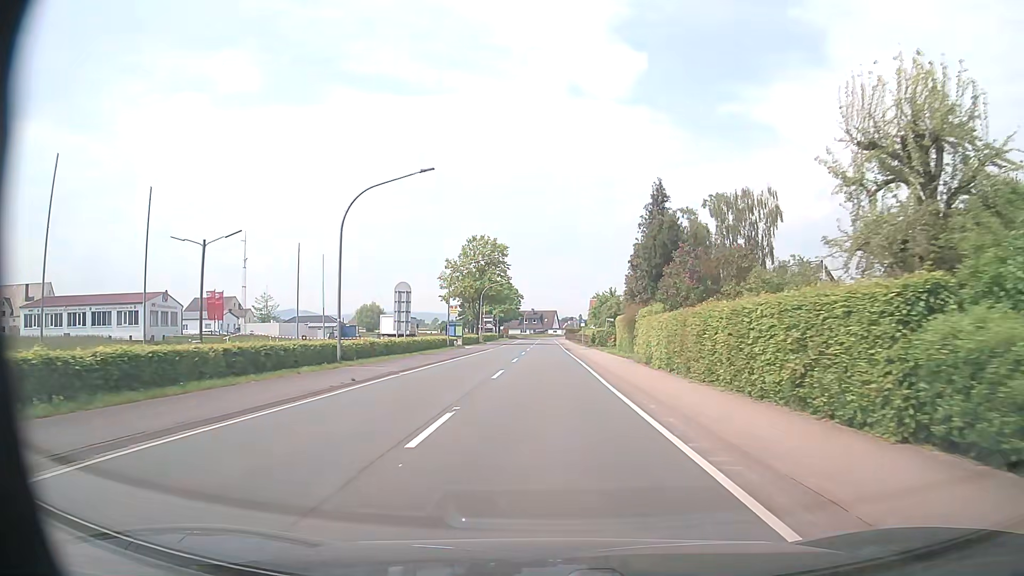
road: primary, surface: asphalt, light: Day
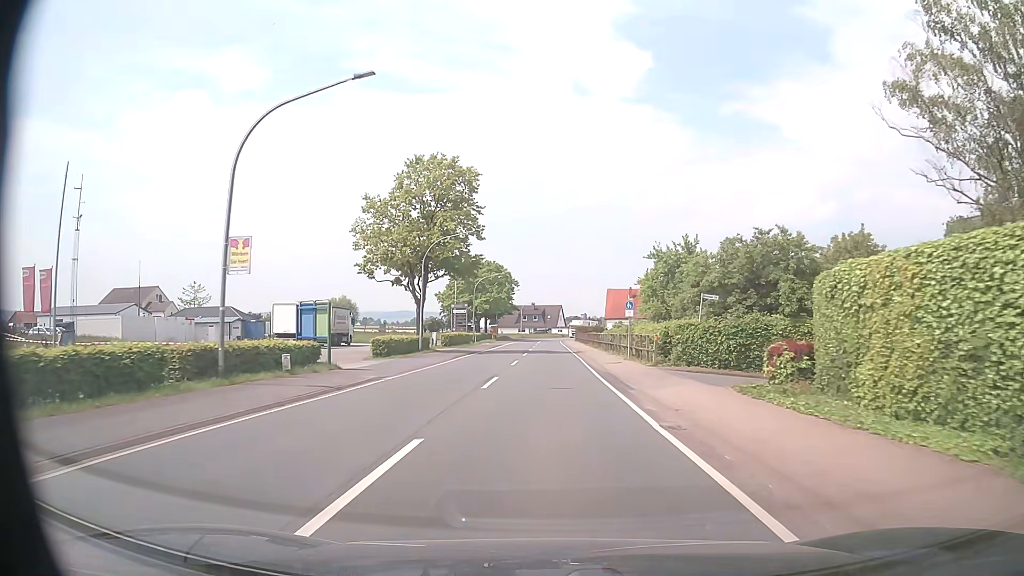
(-0.1, +40.3) m; 0°
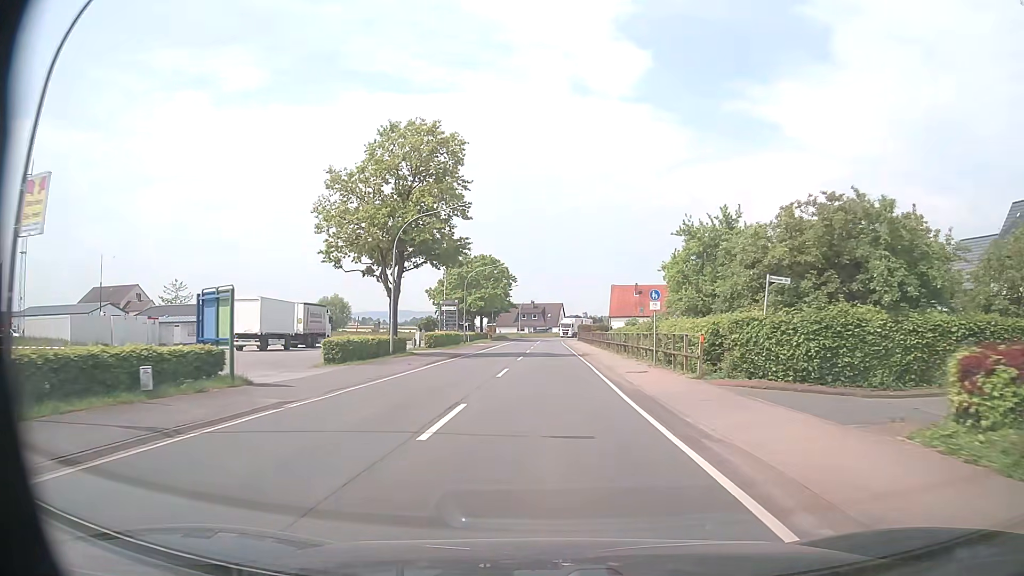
(0.0, +8.1) m; 0°
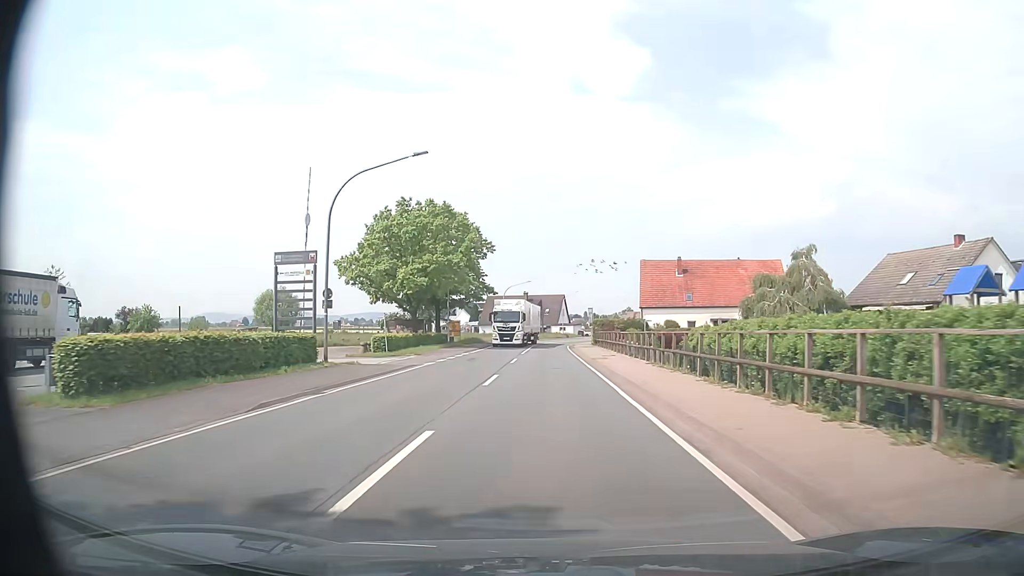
(0.0, +40.3) m; 0°
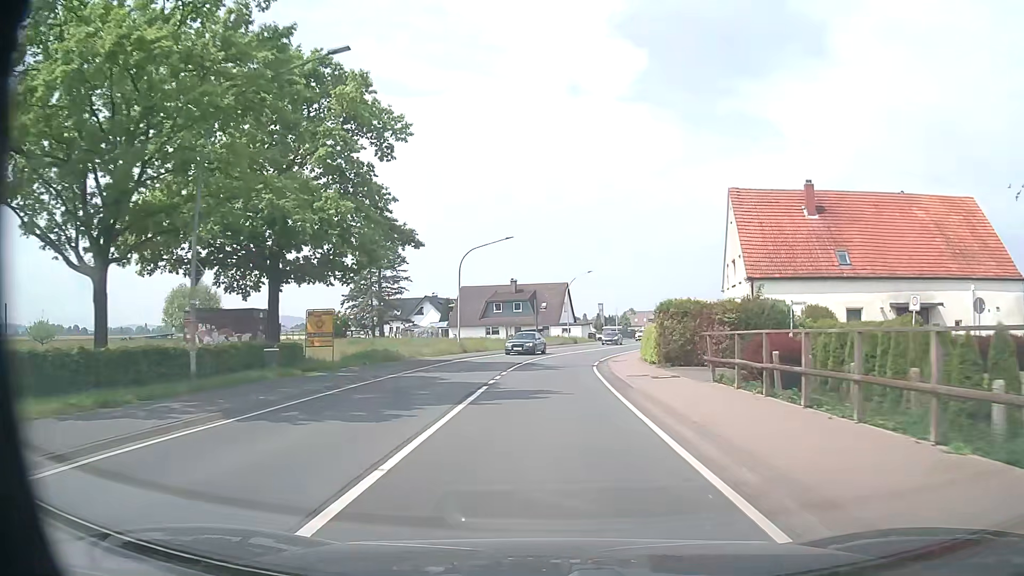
(0.0, +40.3) m; 0°
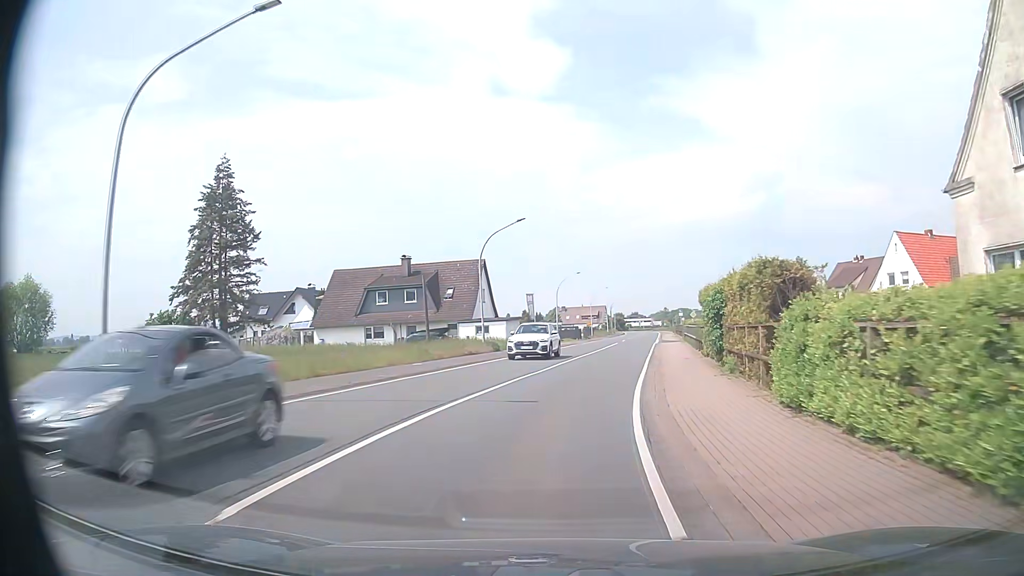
(+1.1, +32.2) m; +6°
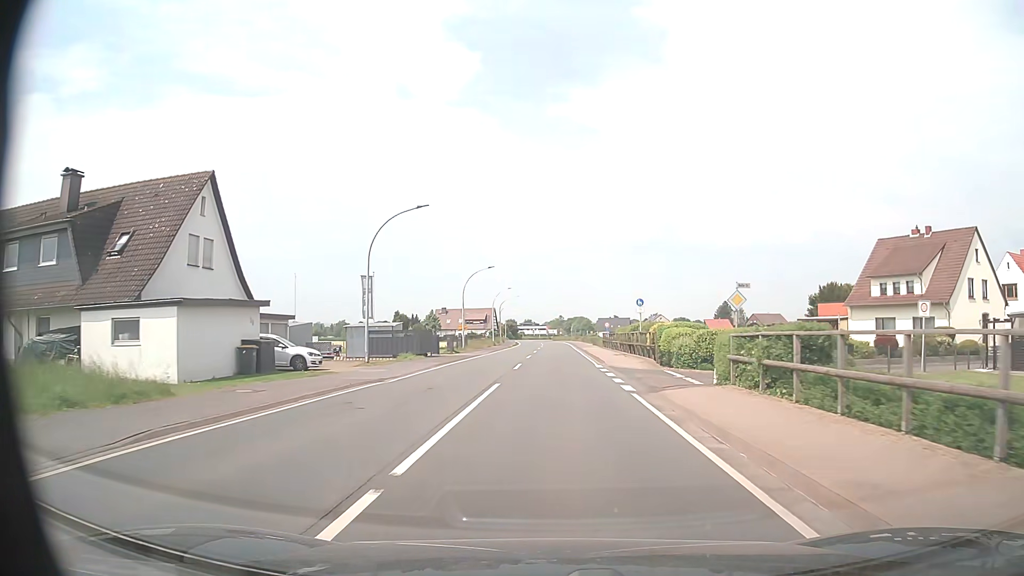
(+4.3, +40.0) m; +9°
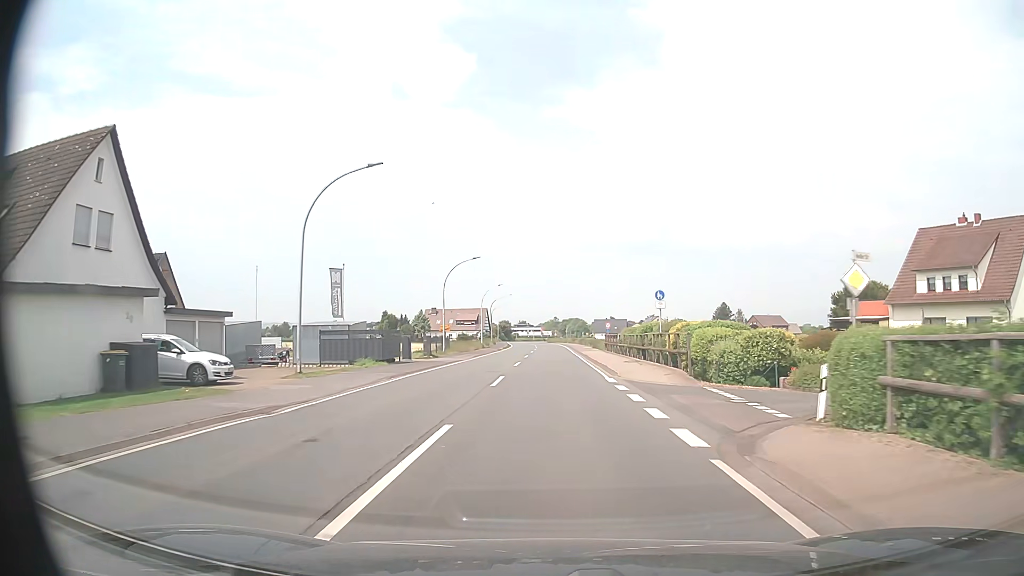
(0.0, +8.1) m; 0°
(0, +10) (0, +20) (0, +30) (0, +40) (0, +50) (0, +60) (0, +70) (0, +80) (0, +90) (-1, +100) m
